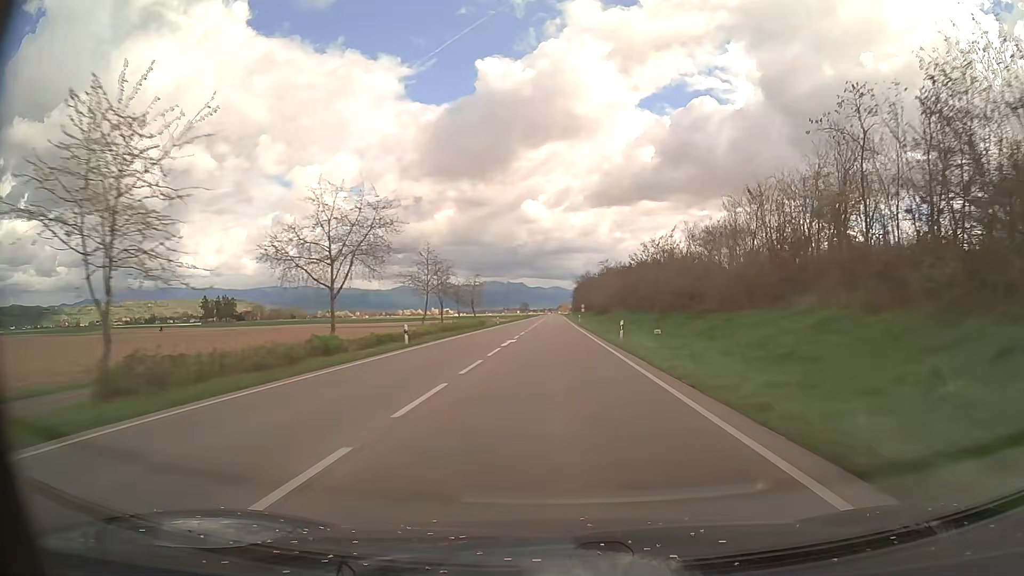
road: primary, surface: asphalt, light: Day
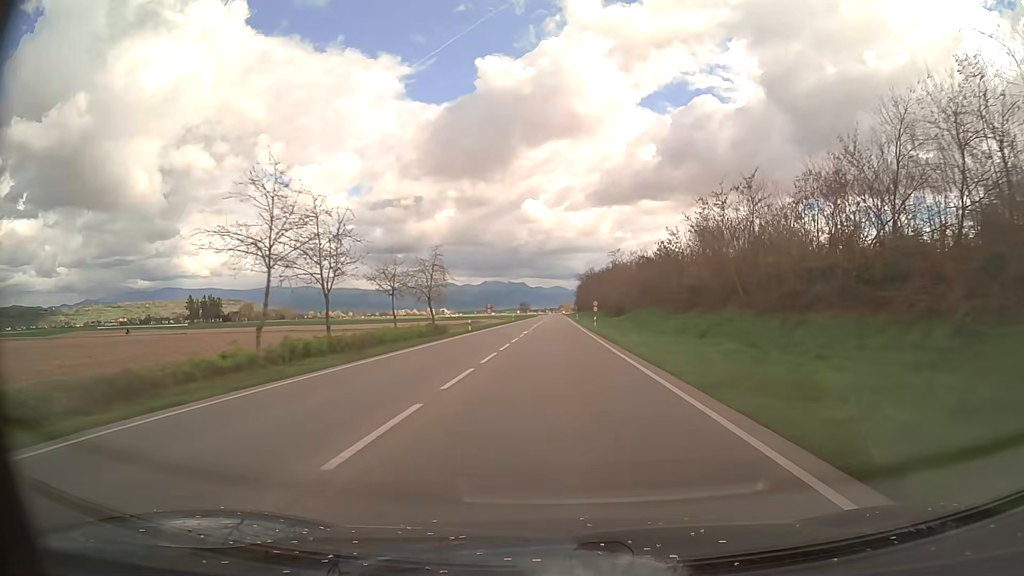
(0.0, +27.9) m; 0°
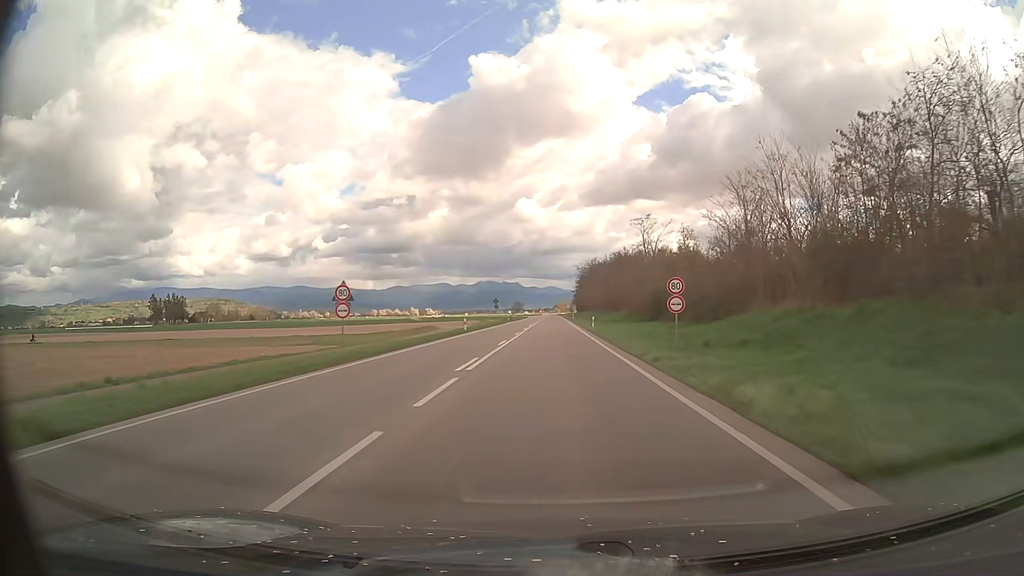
(0.0, +50.5) m; 0°
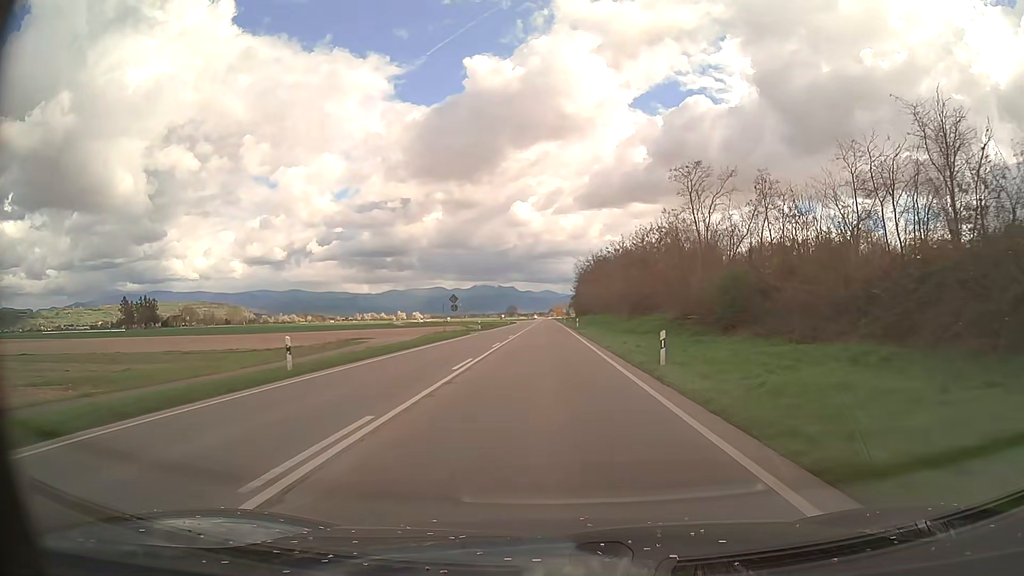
(0.0, +34.4) m; 0°
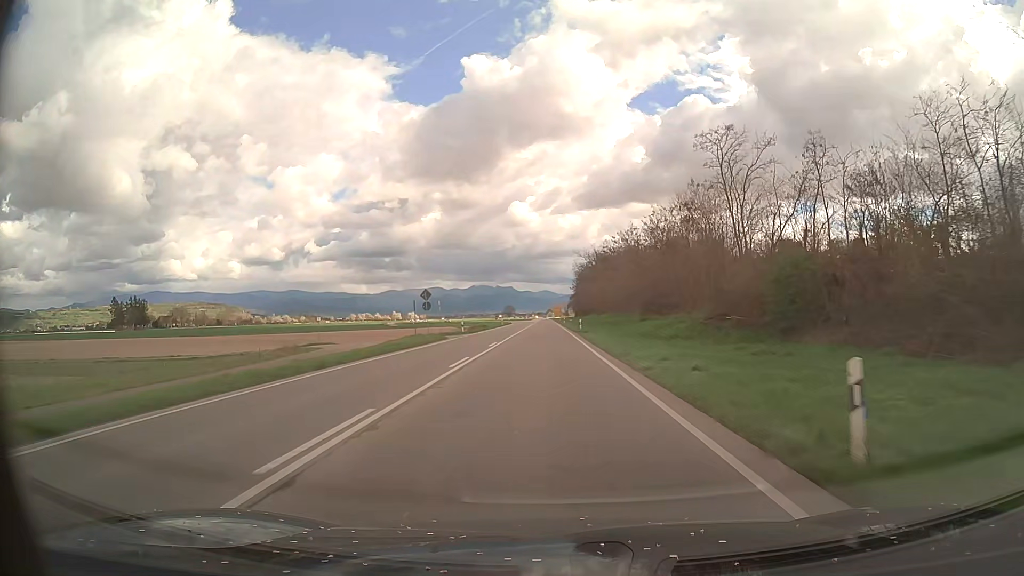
(0.0, +11.4) m; 0°
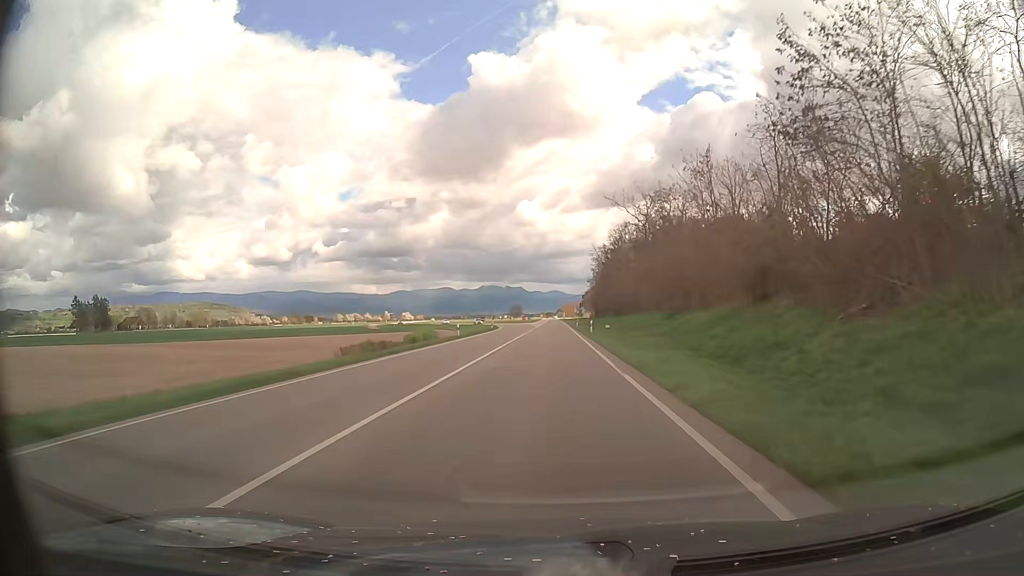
(-0.3, +57.0) m; -1°
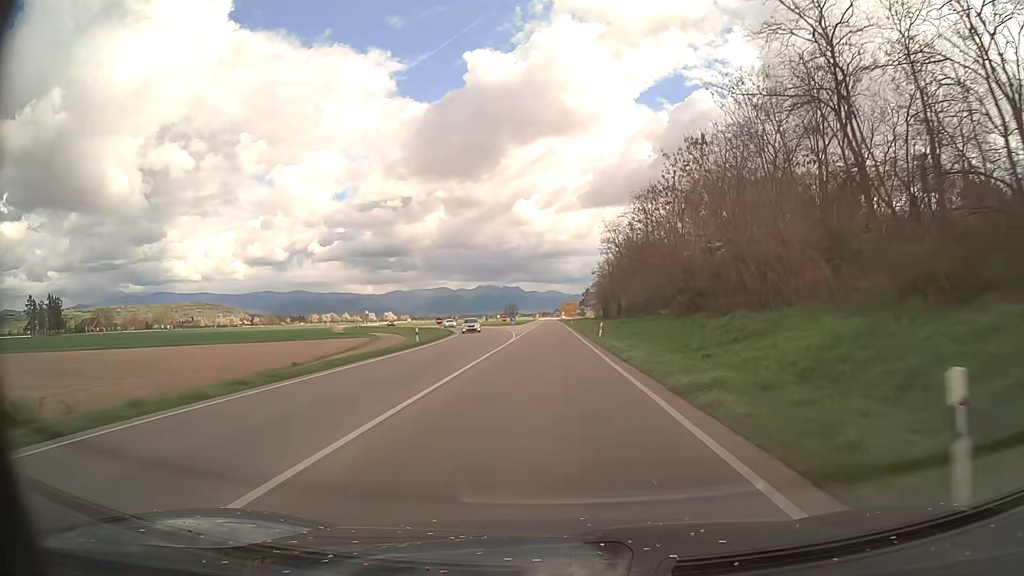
(+0.1, +46.1) m; 0°
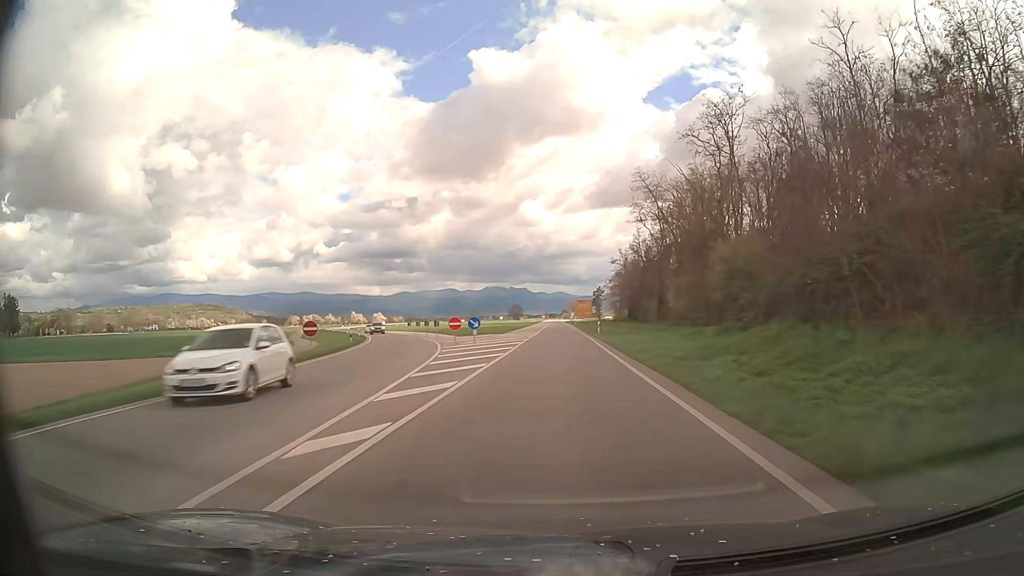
(-0.1, +46.3) m; 0°
(0, +10) (0, +20) (0, +30) (0, +40) (0, +50) (0, +60) (0, +70) (0, +80) (0, +90) (0, +100) m
